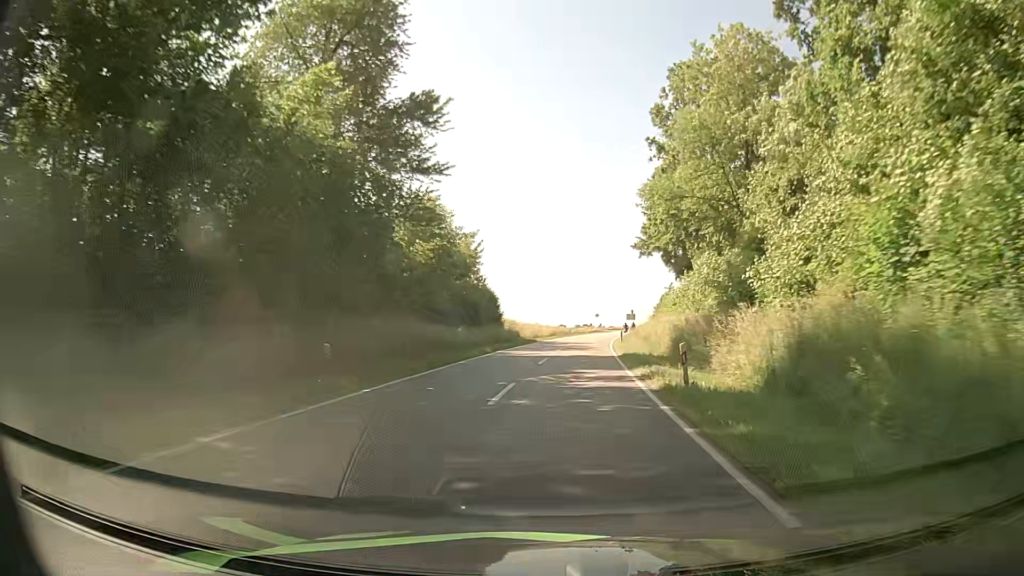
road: secondary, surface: asphalt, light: Day
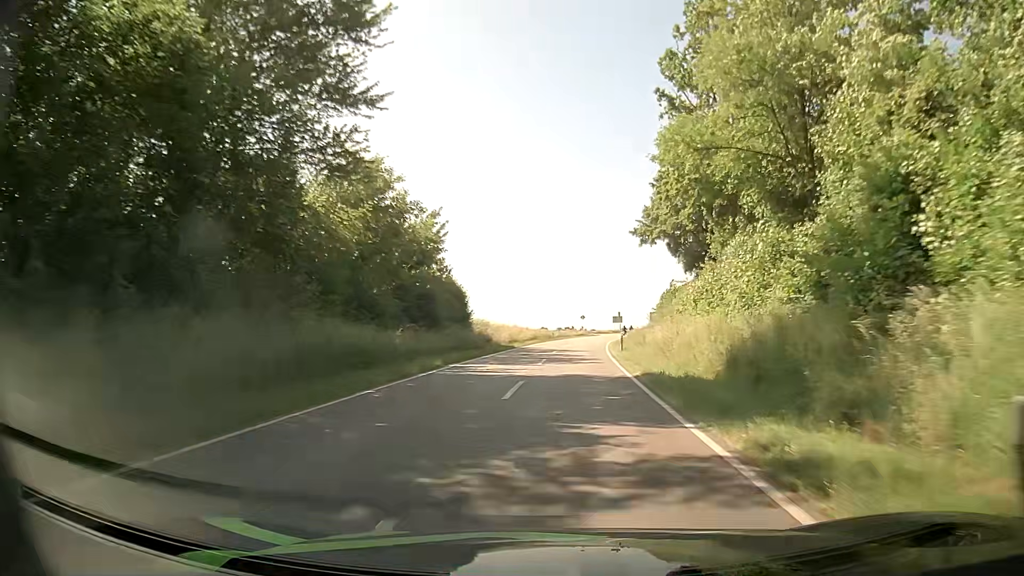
(+0.1, +10.9) m; +1°
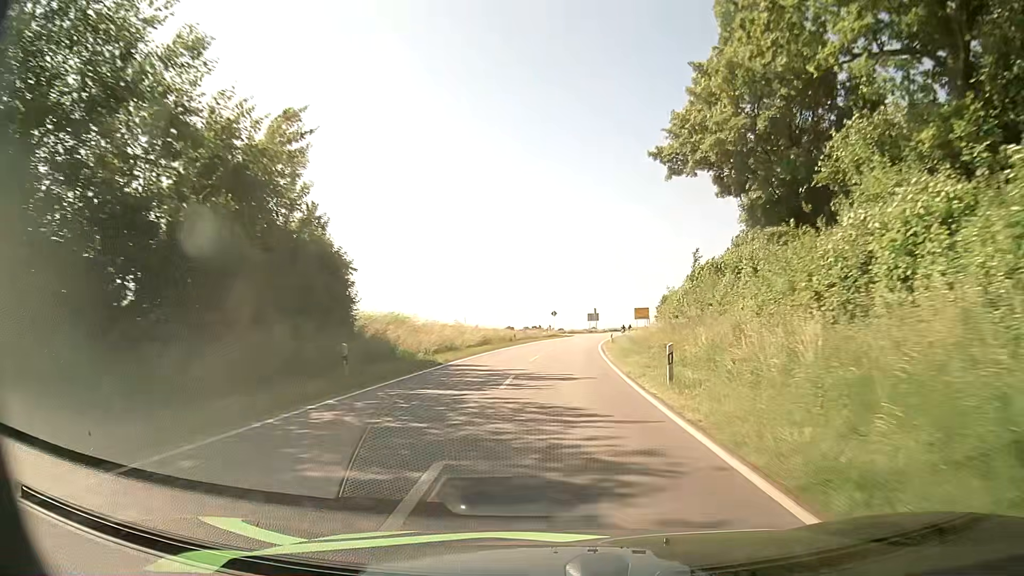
(+0.5, +22.1) m; +3°
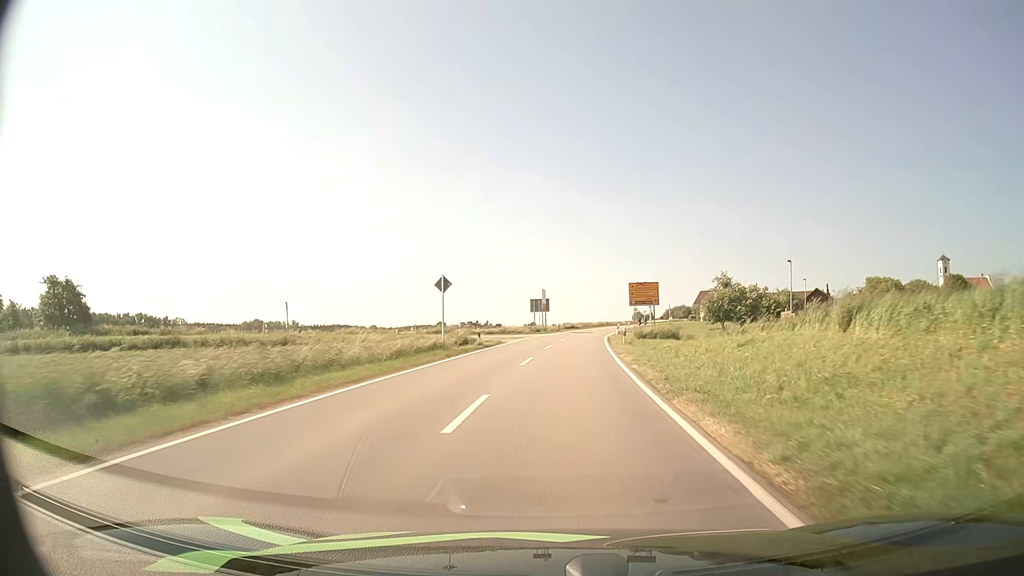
(+2.7, +54.0) m; +5°
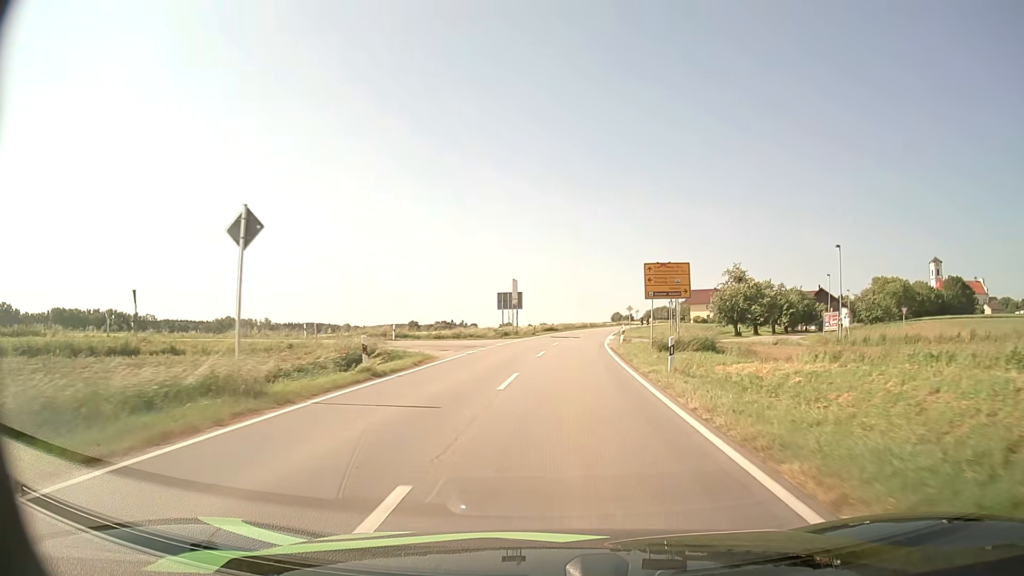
(+0.3, +18.3) m; +2°
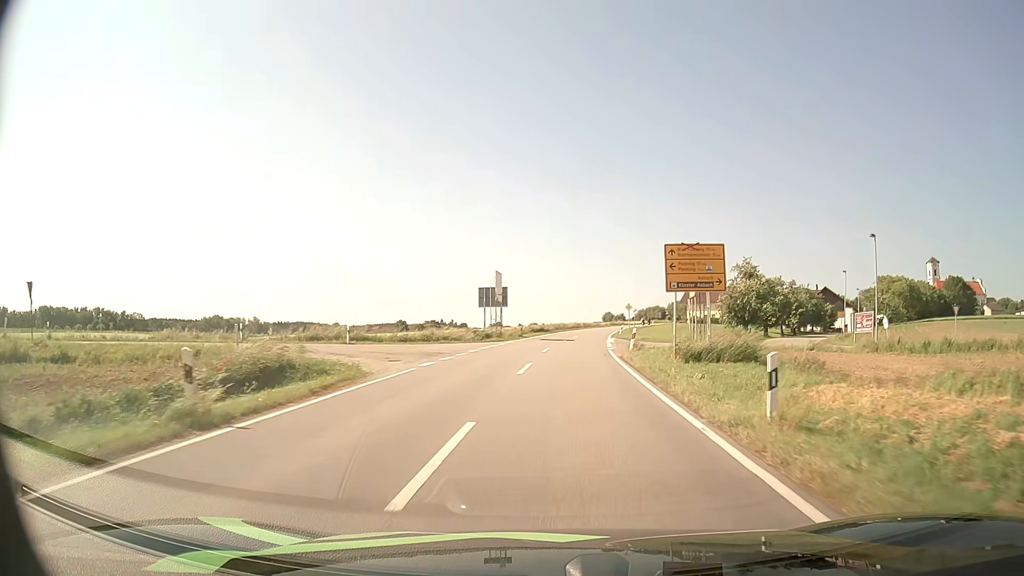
(+0.1, +8.2) m; +1°
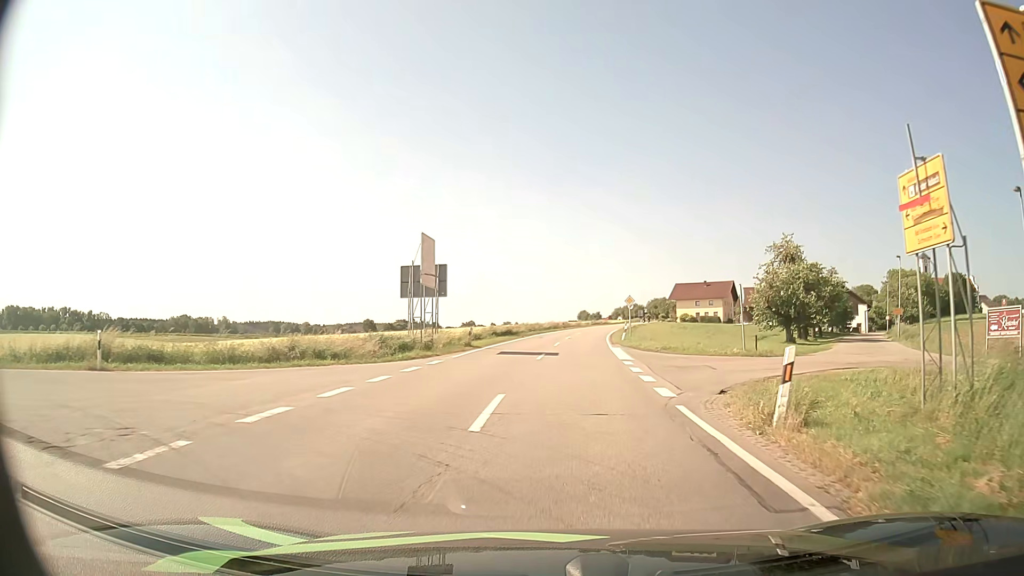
(+0.3, +19.7) m; +2°
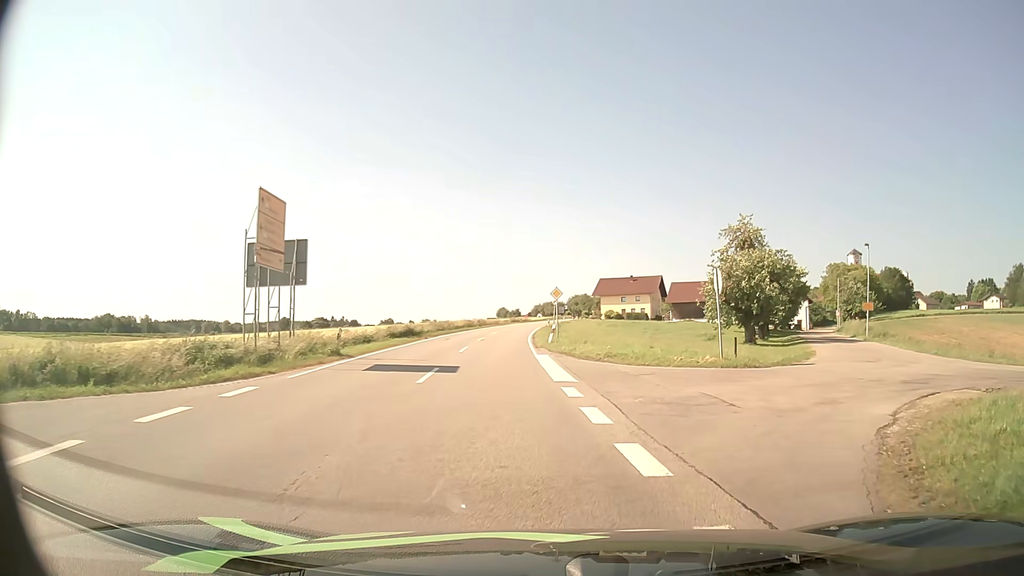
(+0.4, +8.8) m; +7°
(+2, +10) (+8, +18) (+13, +26) (+17, +35) (+21, +45) (+24, +54) (+27, +64) (+31, +73) (+35, +82) (+38, +92) m
